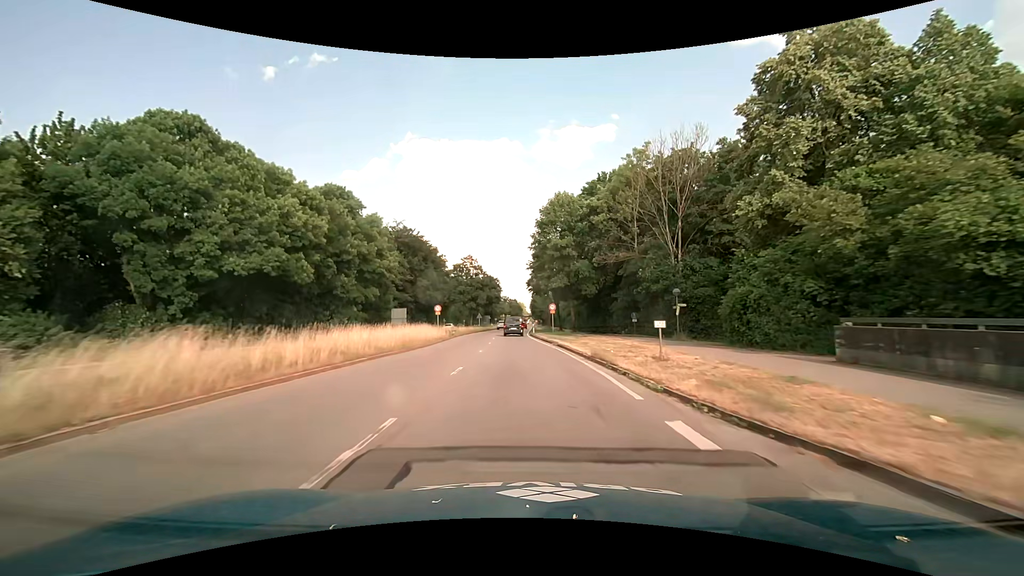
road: primary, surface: asphalt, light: Day
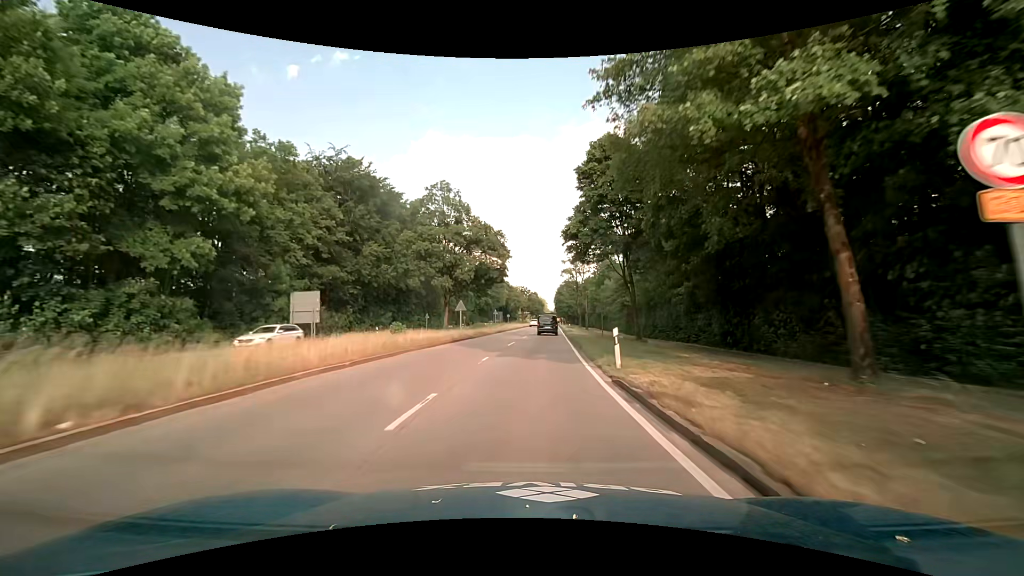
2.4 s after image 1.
(-1.3, +42.4) m; -3°
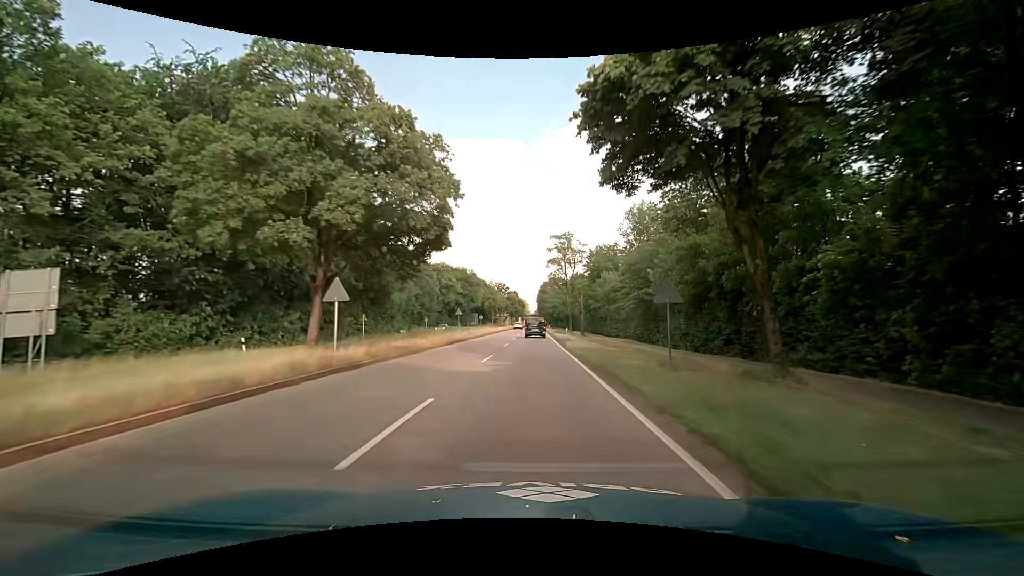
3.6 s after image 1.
(+0.4, +21.5) m; +2°
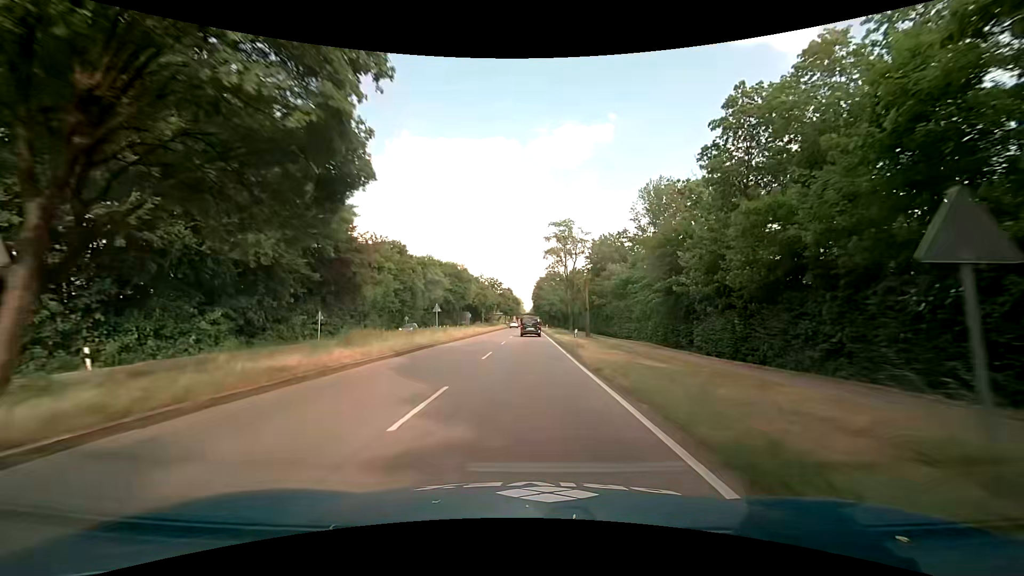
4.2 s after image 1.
(+0.1, +10.7) m; +1°
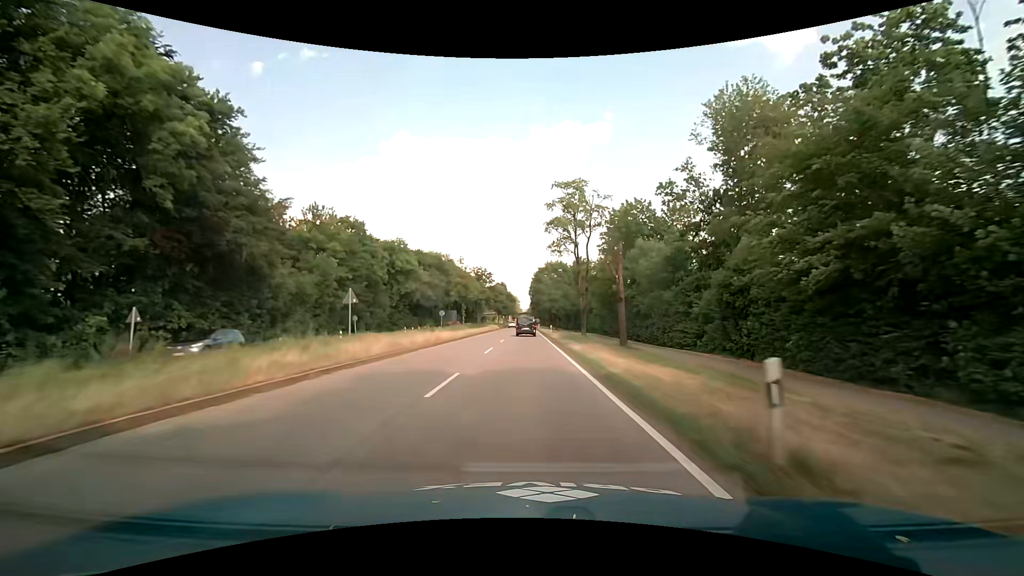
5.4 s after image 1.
(0.0, +21.5) m; 0°
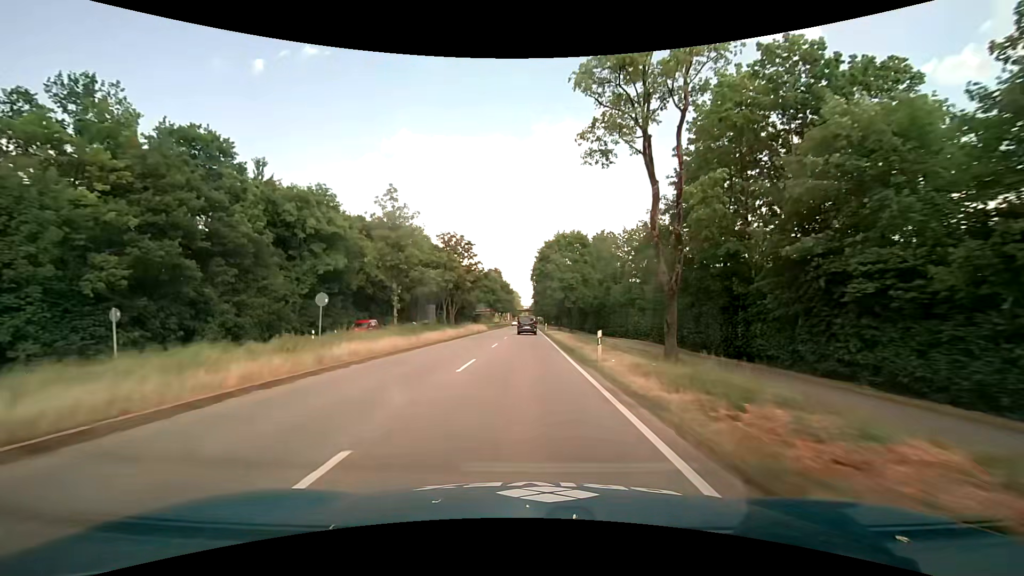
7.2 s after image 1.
(0.0, +32.3) m; 0°
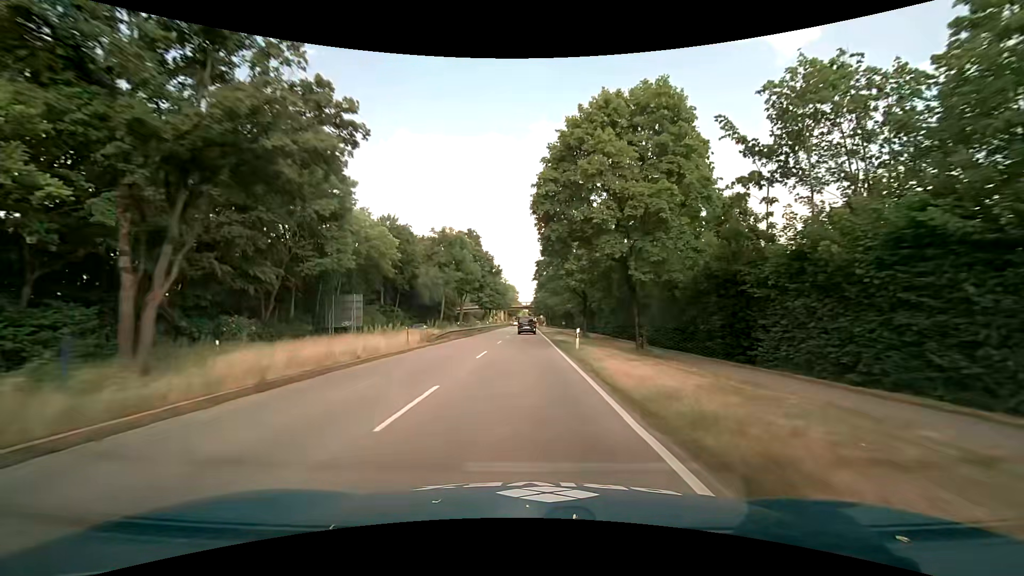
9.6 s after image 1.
(+0.1, +43.2) m; 0°
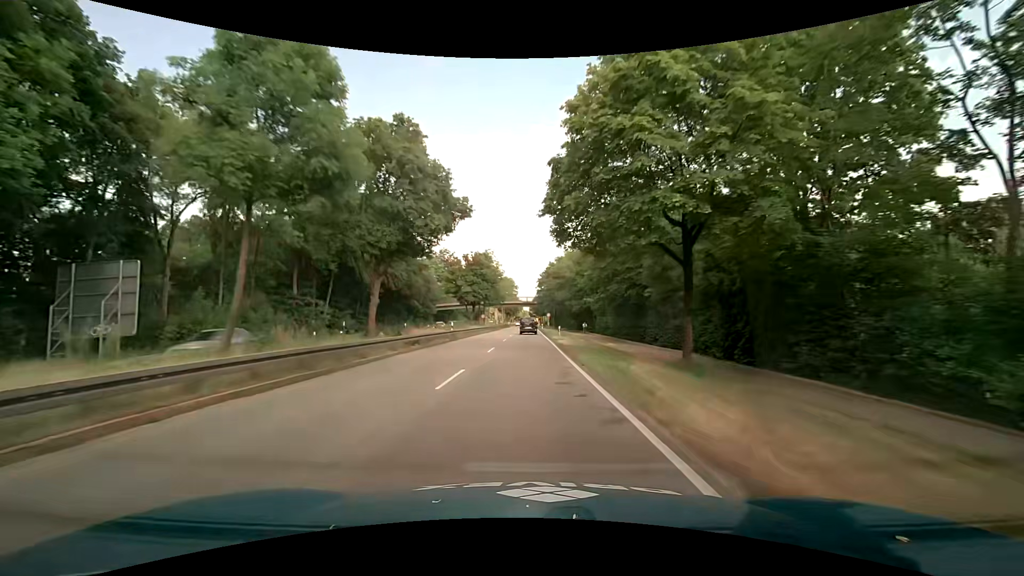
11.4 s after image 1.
(-0.2, +32.6) m; 0°
(0, +10) (0, +20) (0, +30) (0, +40) (0, +50) (0, +60) (0, +70) (0, +80) (0, +90) (0, +100) m
